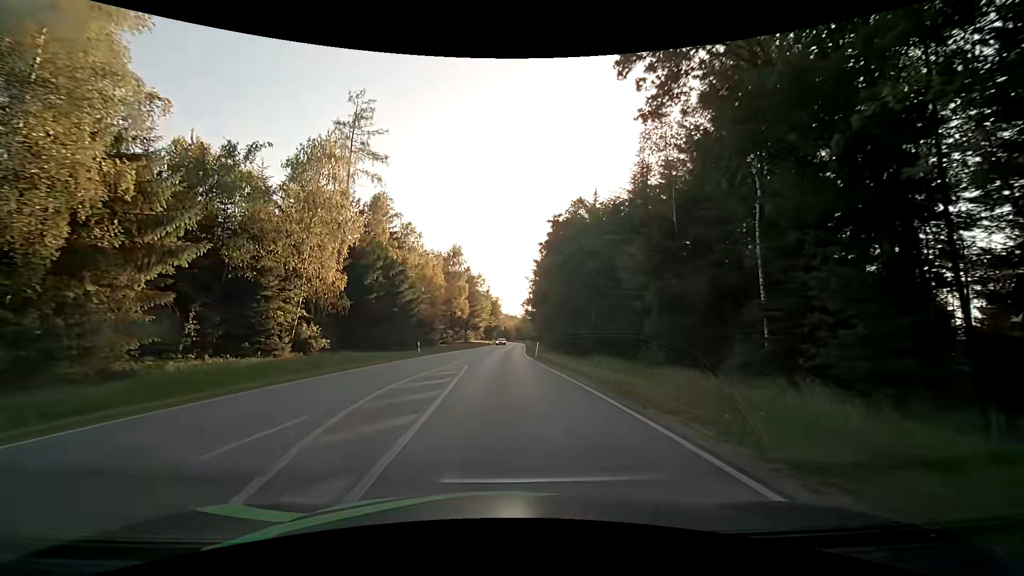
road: secondary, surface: asphalt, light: Day
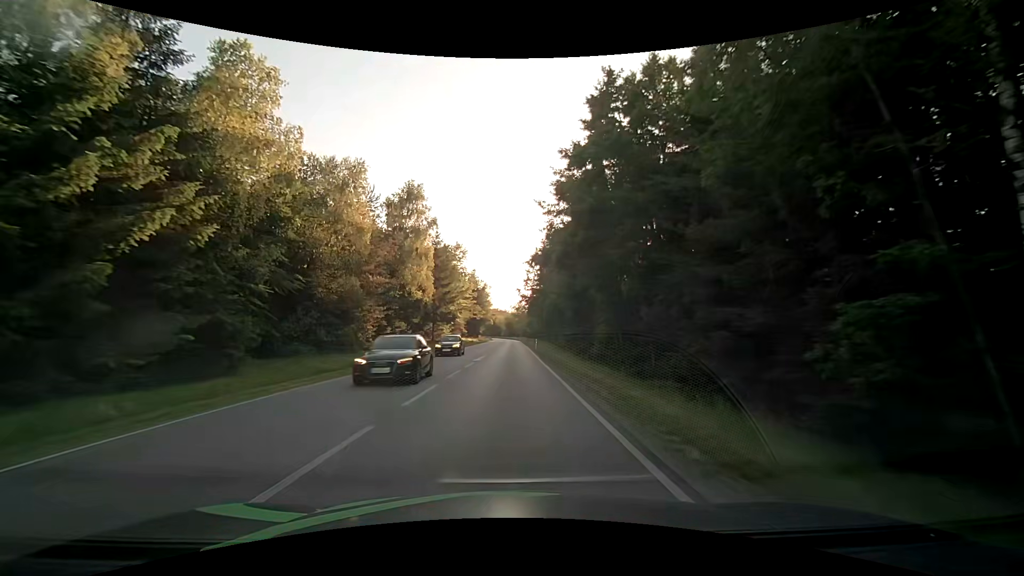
(-0.3, +39.2) m; +1°
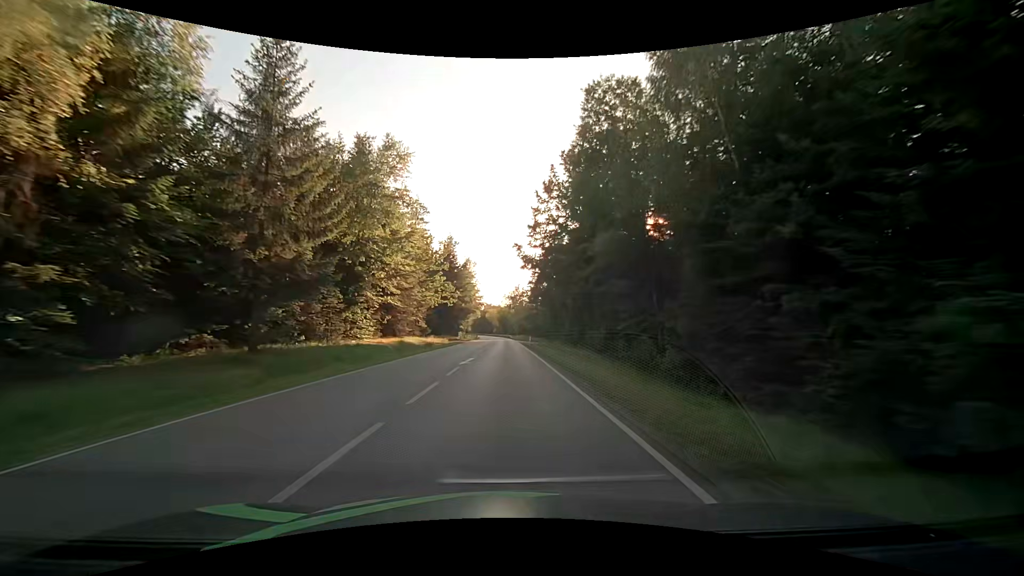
(+0.4, +48.9) m; +1°
(0, +10) (0, +20) (0, +30) (0, +40) (0, +50) (0, +60) (0, +70) (0, +80) (-1, +90) (-1, +100) m
